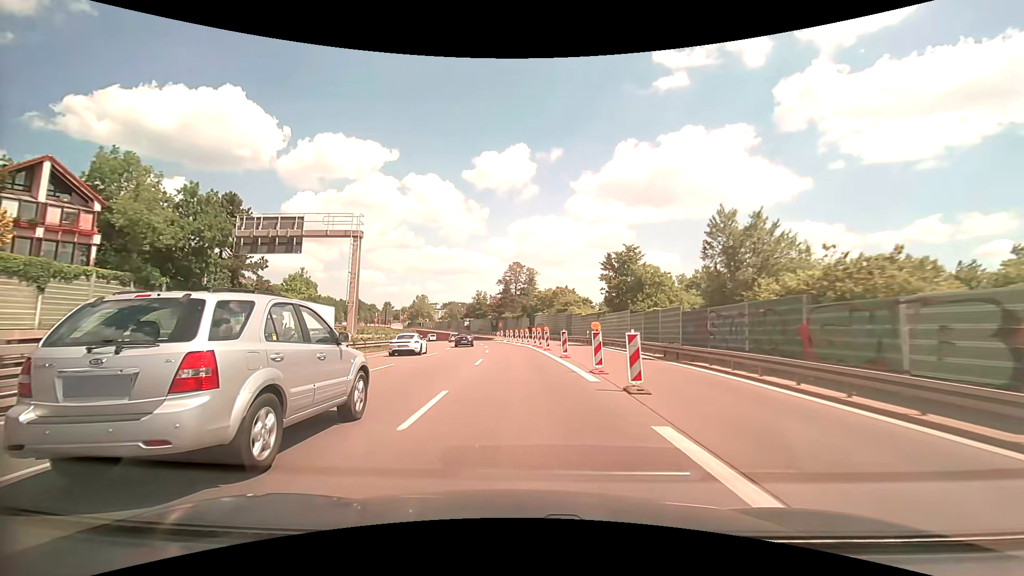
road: trunk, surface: asphalt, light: Day
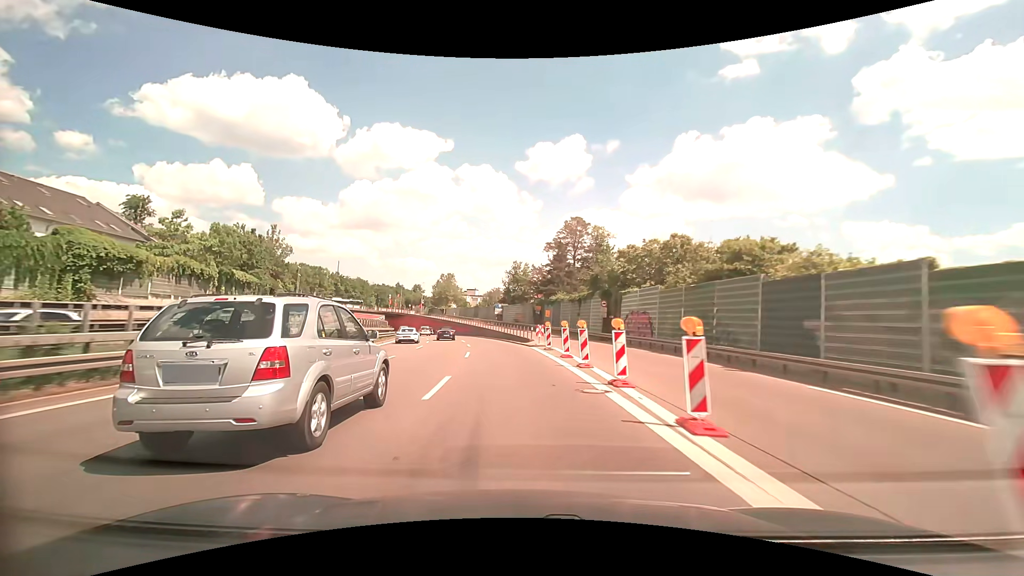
(-2.0, +46.1) m; -5°
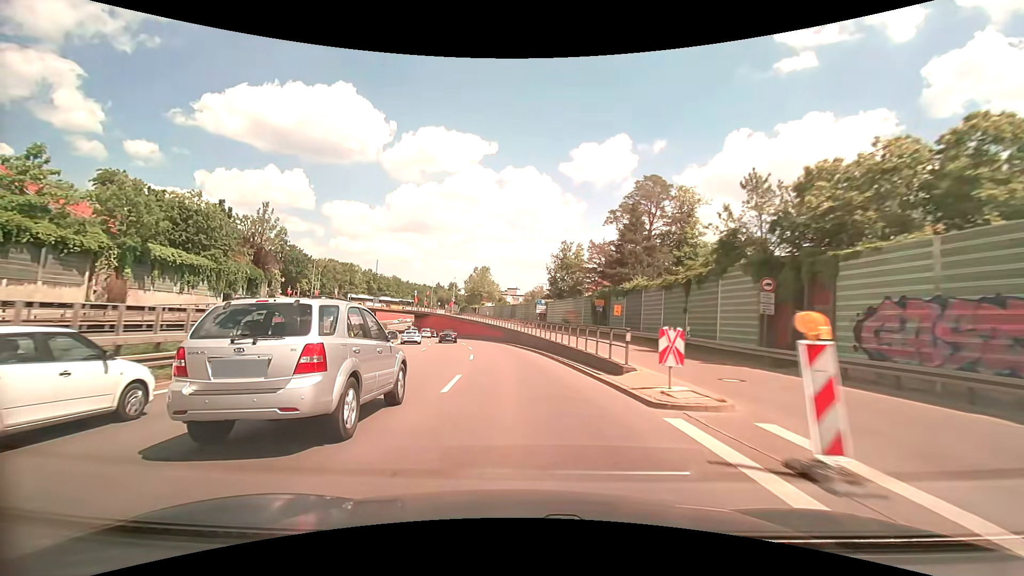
(-1.0, +22.9) m; -5°
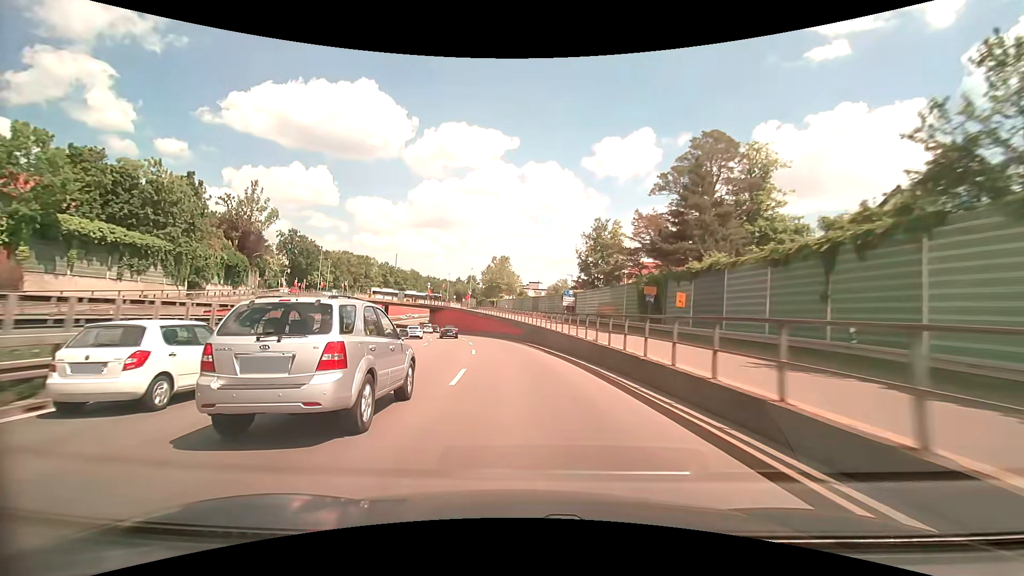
(-0.2, +11.4) m; -2°
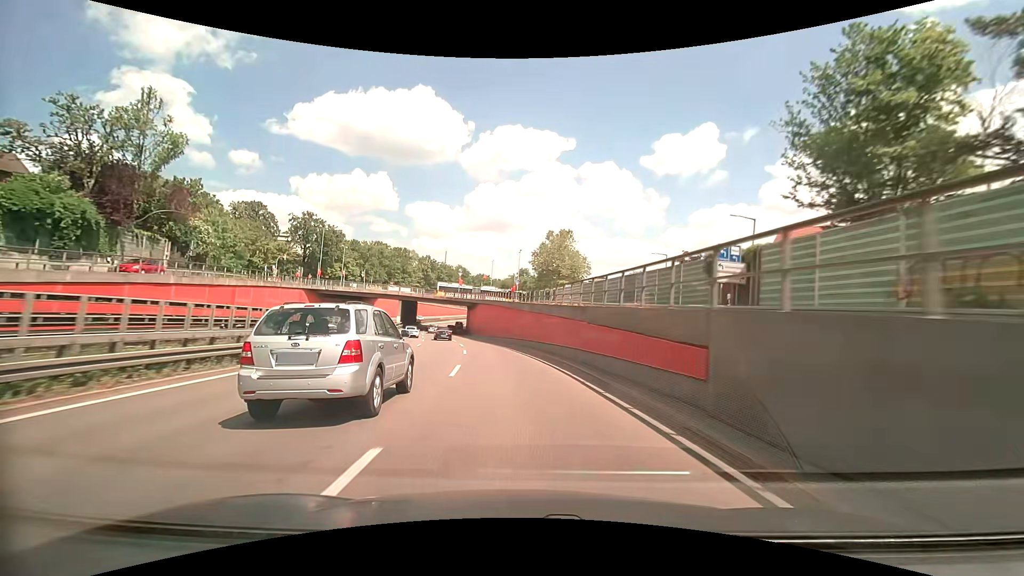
(-2.0, +34.1) m; -7°
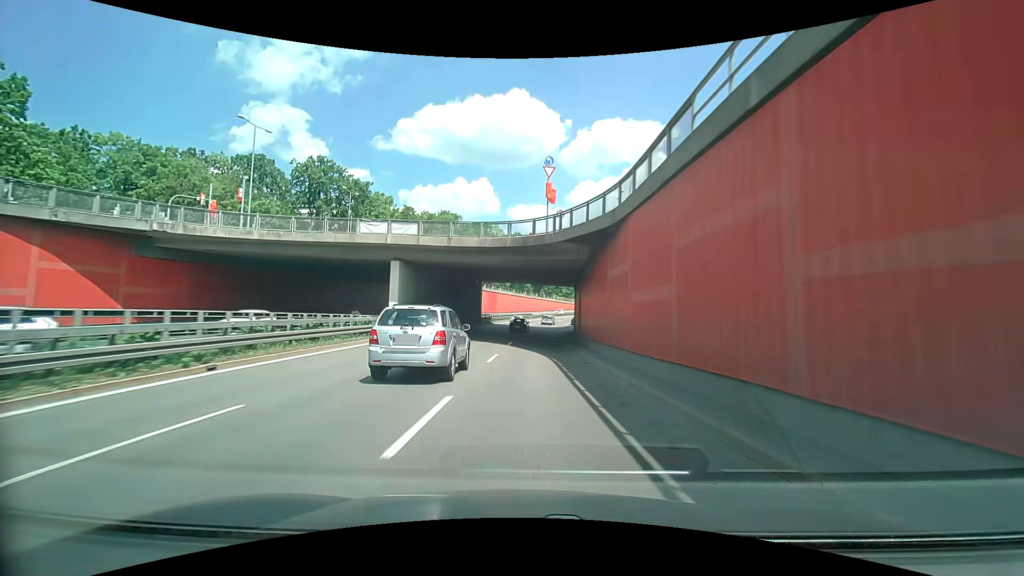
(-6.6, +56.9) m; -12°
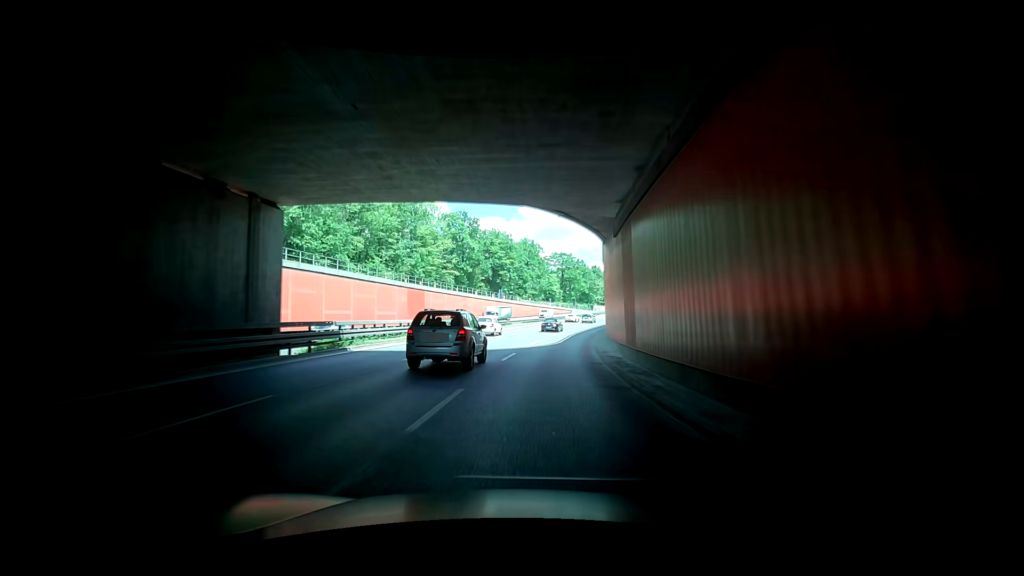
(+0.2, +46.8) m; 0°
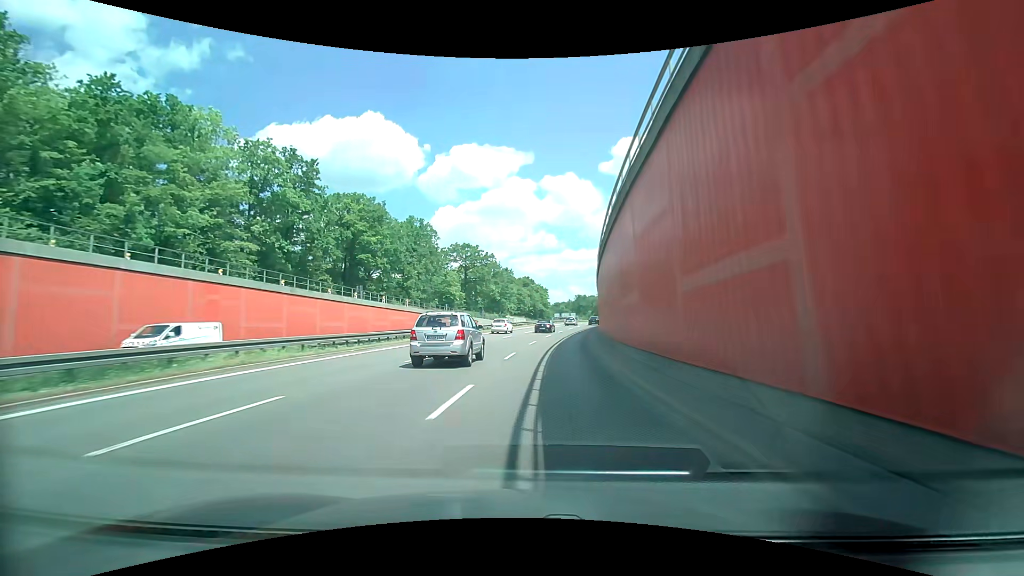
(+5.3, +46.4) m; +14°
(0, +10) (+1, +20) (+2, +30) (+3, +40) (+4, +50) (+6, +60) (+8, +69) (+10, +79) (+12, +89) (+14, +99) m
